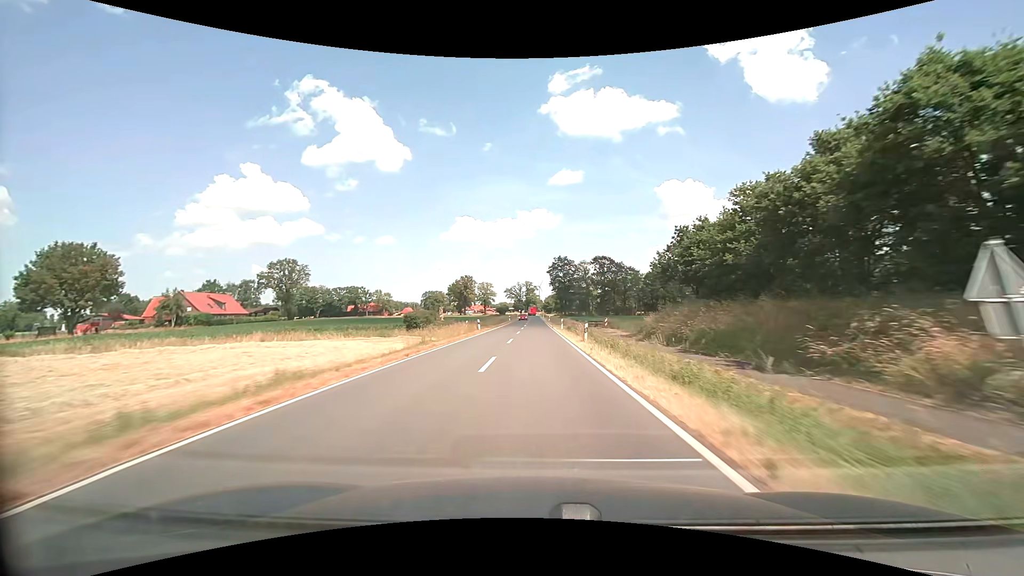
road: secondary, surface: asphalt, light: Day
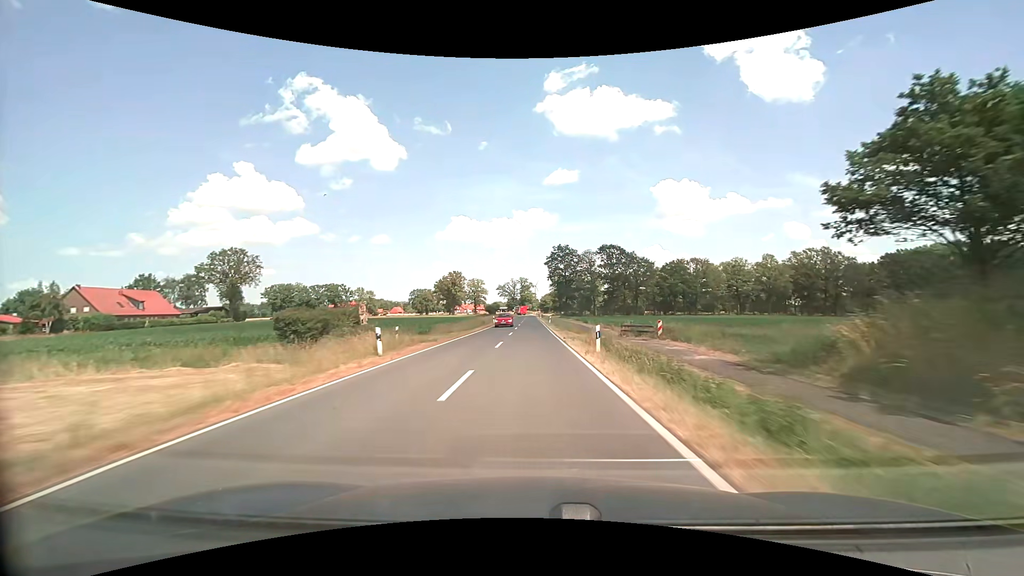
(+0.2, +27.8) m; +1°
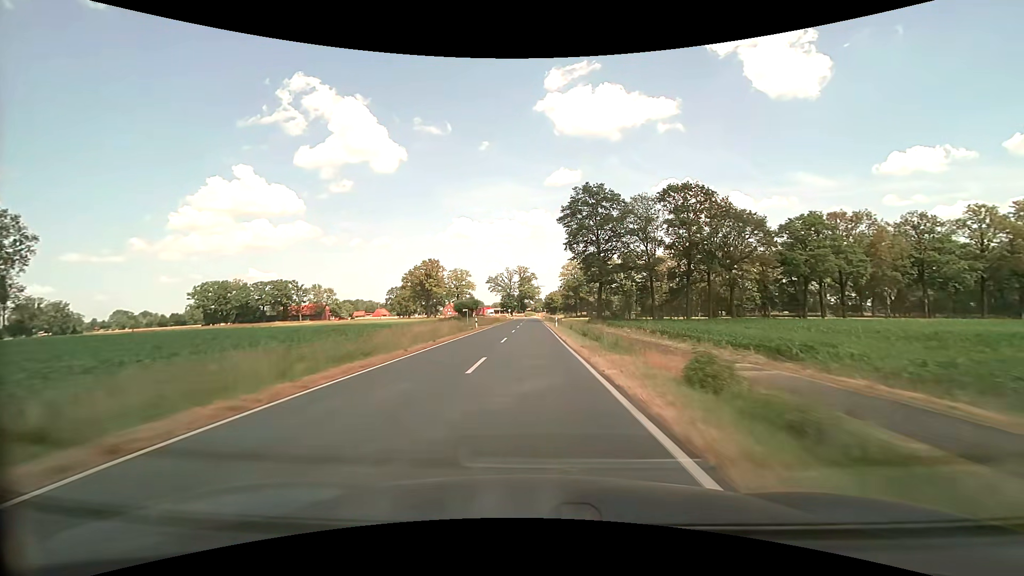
(-0.3, +68.7) m; 0°
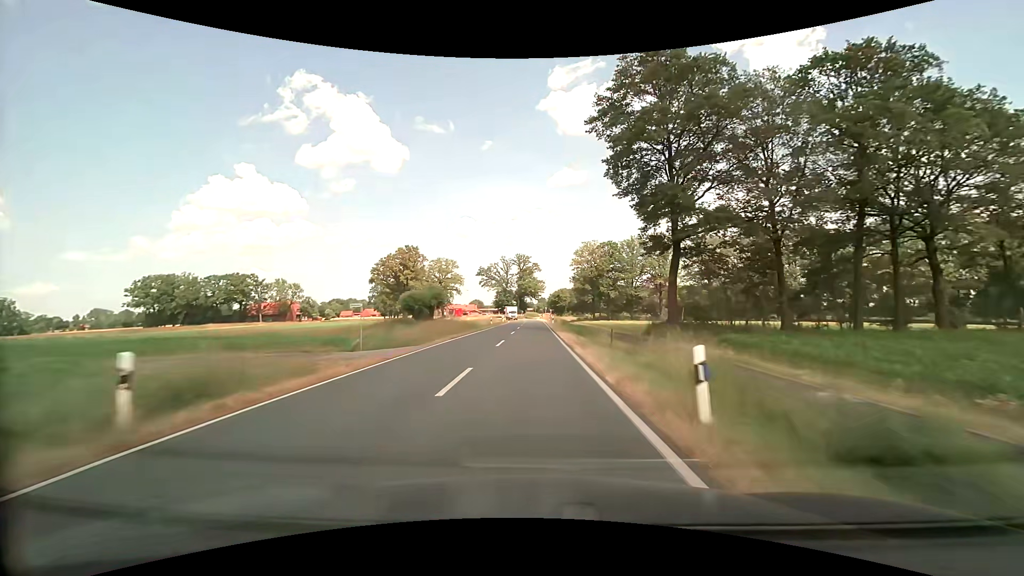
(0.0, +39.1) m; 0°
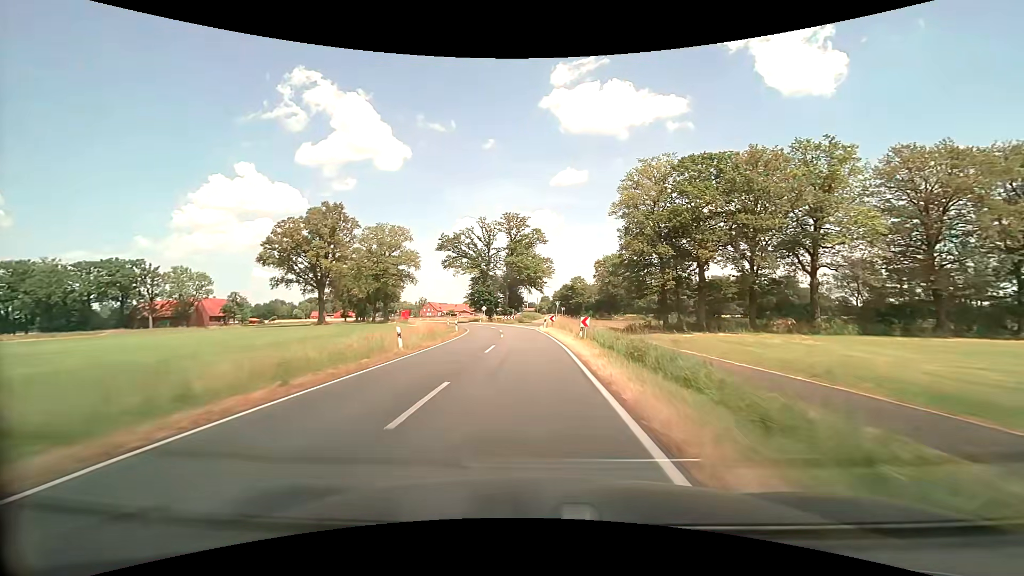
(+0.2, +62.2) m; 0°
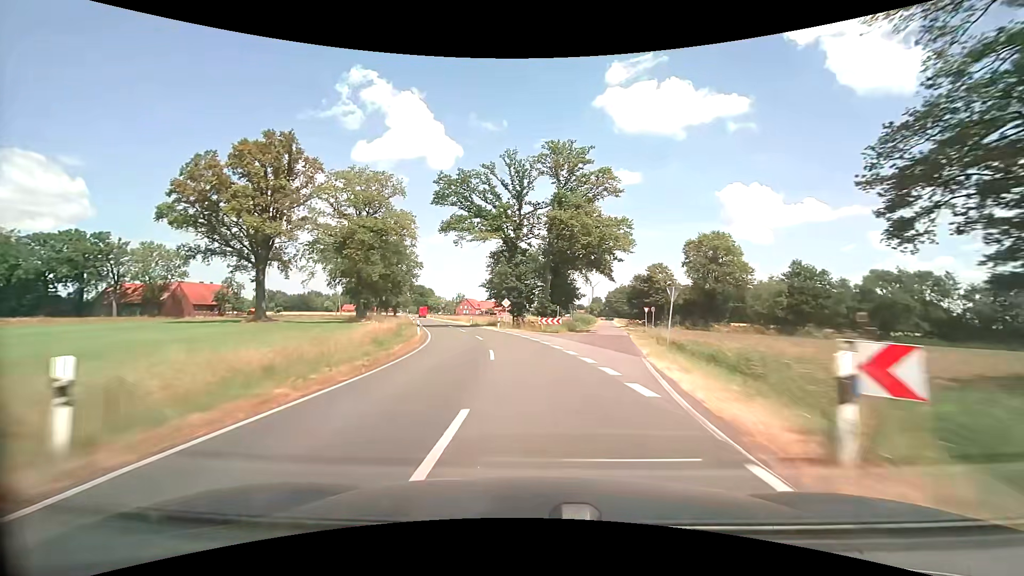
(-1.3, +37.2) m; -5°
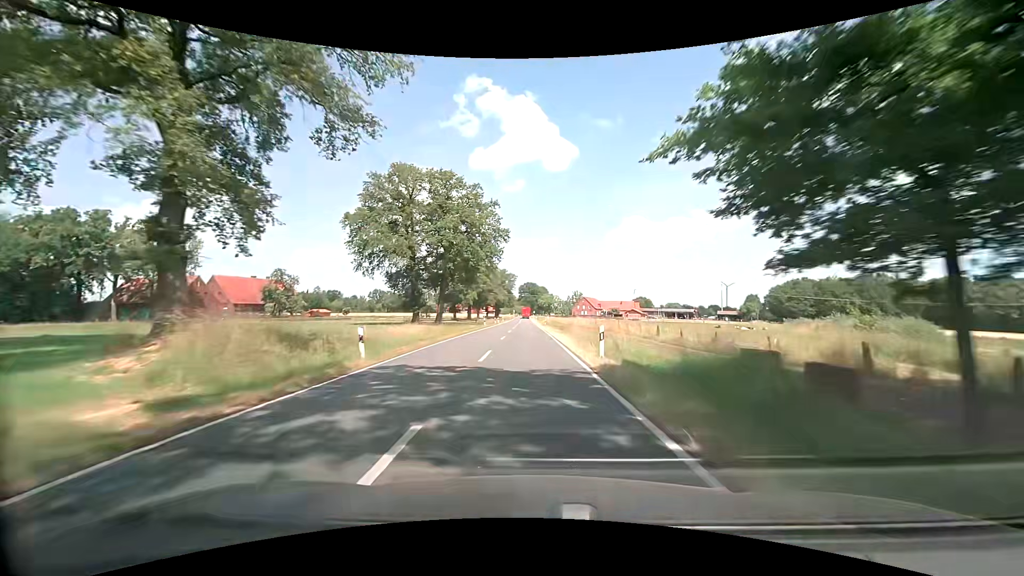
(-6.4, +49.4) m; -14°
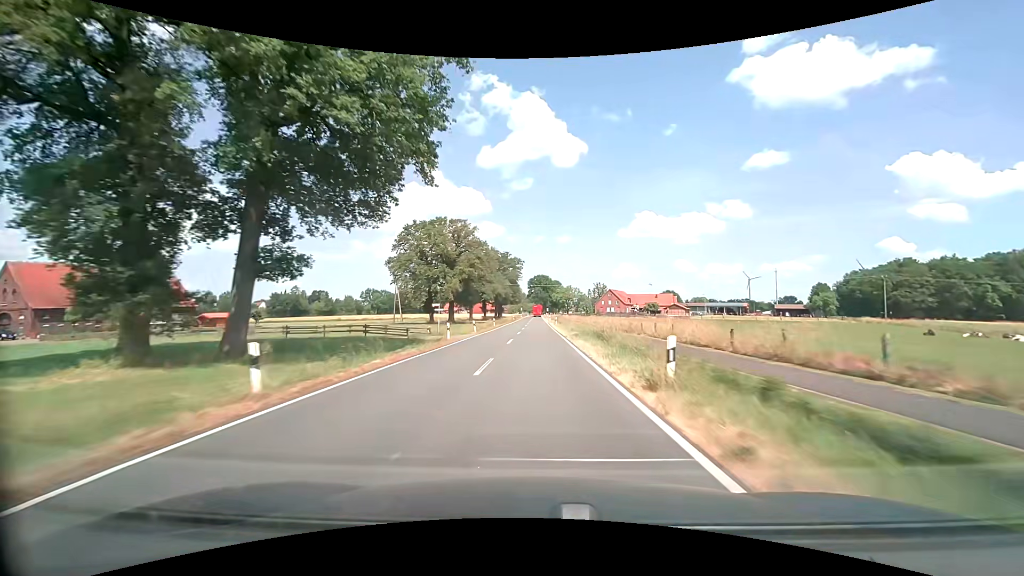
(-1.1, +51.3) m; -2°
(0, +10) (0, +20) (0, +30) (0, +40) (0, +50) (0, +60) (0, +70) (0, +80) (+1, +90) (+1, +100) m
